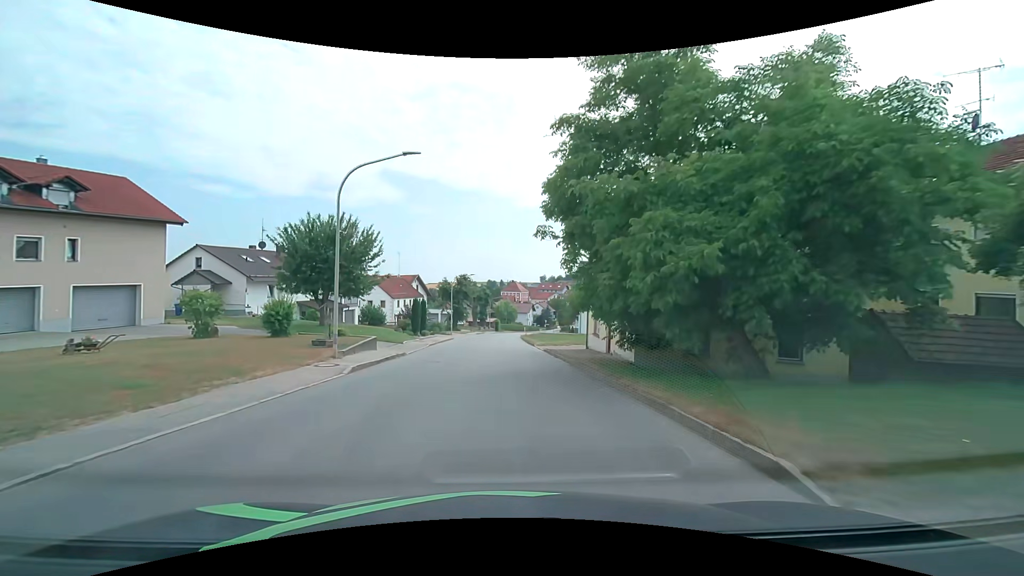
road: tertiary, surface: asphalt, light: Day
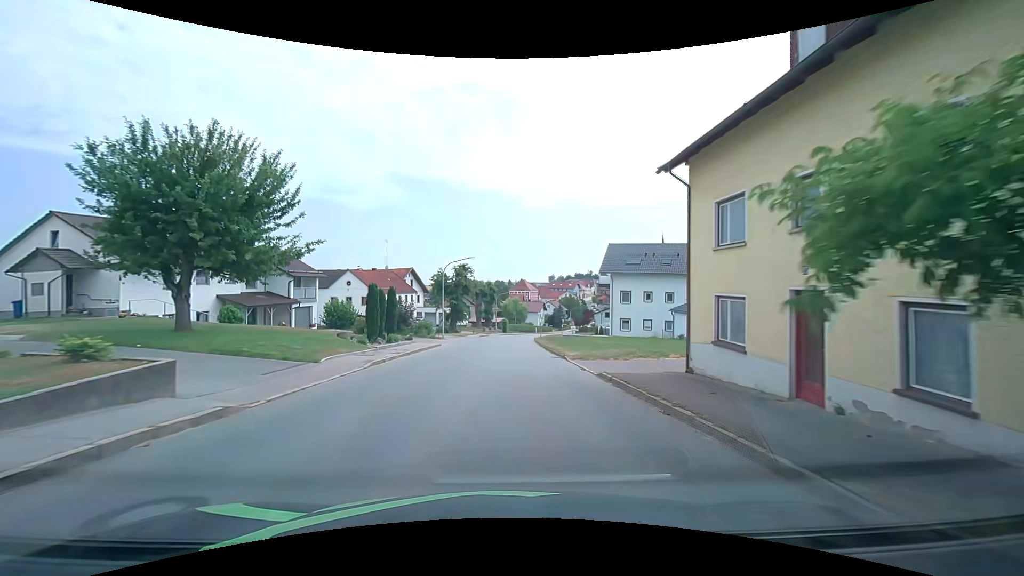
(-0.1, +15.2) m; -2°
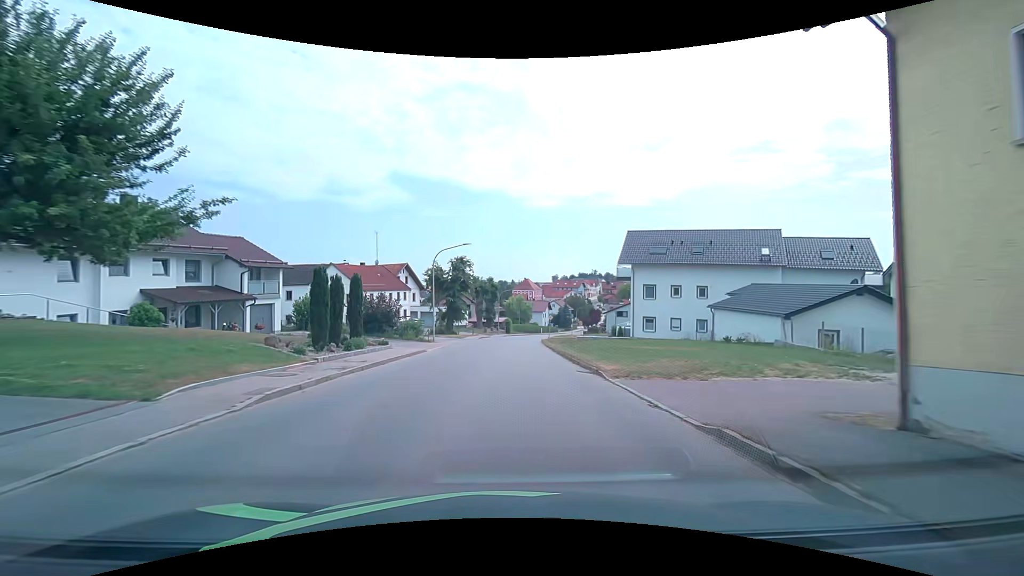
(+0.1, +7.6) m; +1°
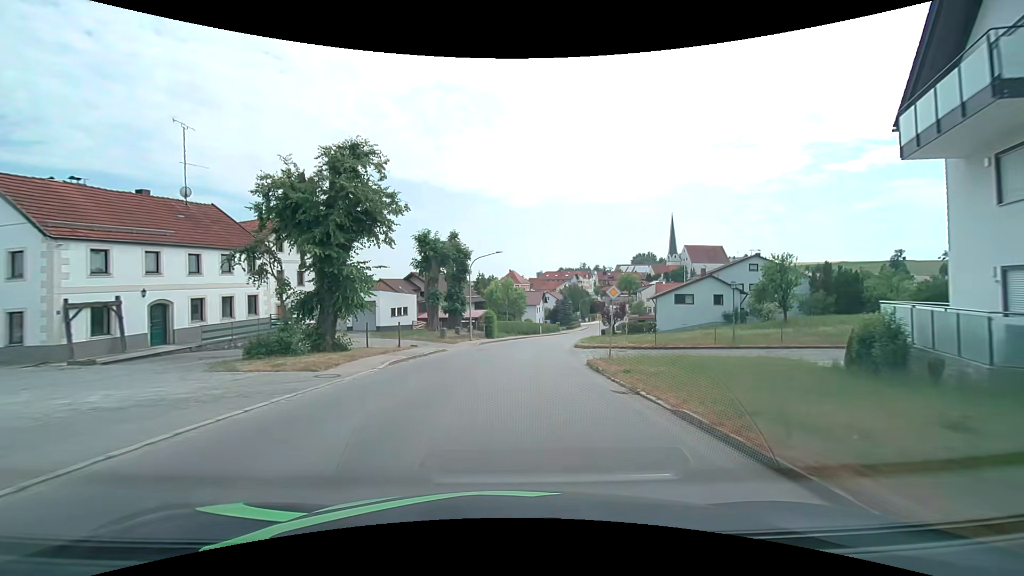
(+0.3, +38.0) m; +2°
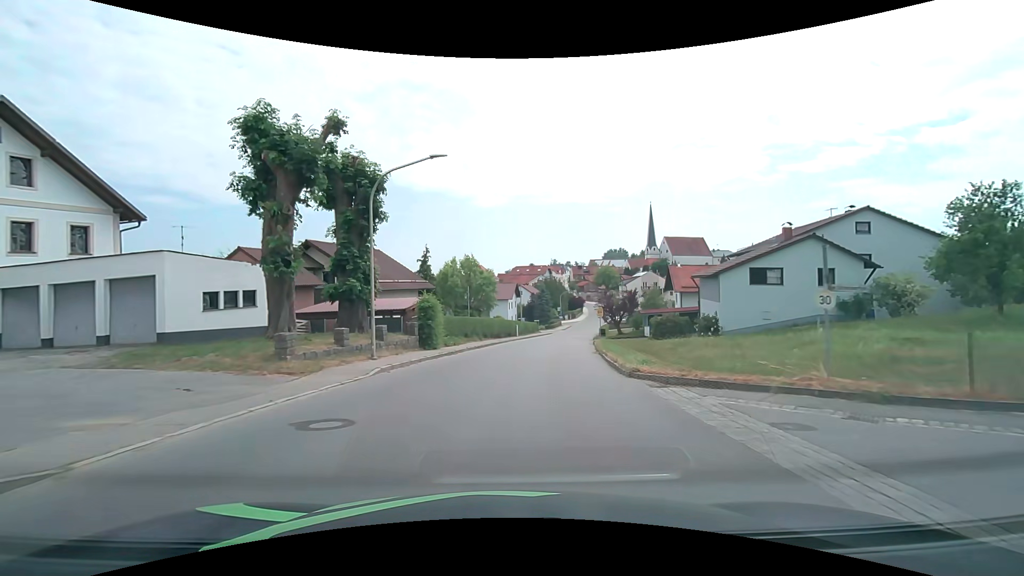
(+0.5, +22.8) m; +4°
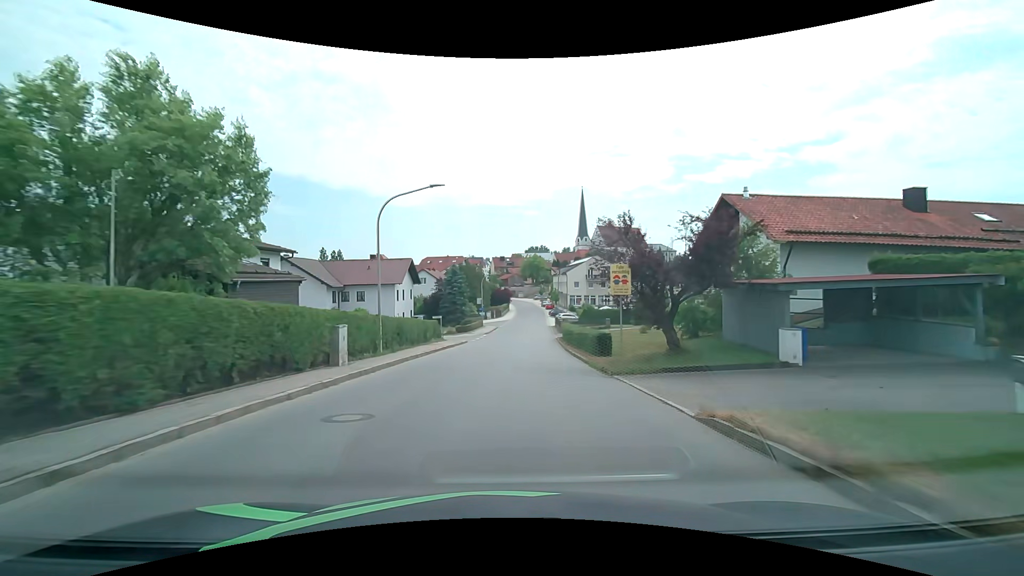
(+3.2, +37.9) m; +9°
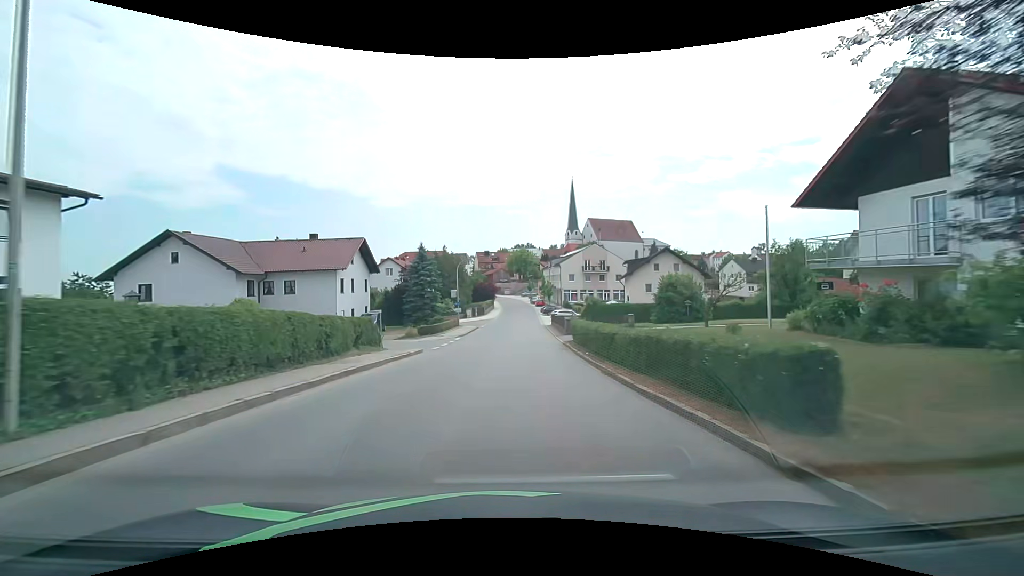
(+0.2, +15.2) m; +2°
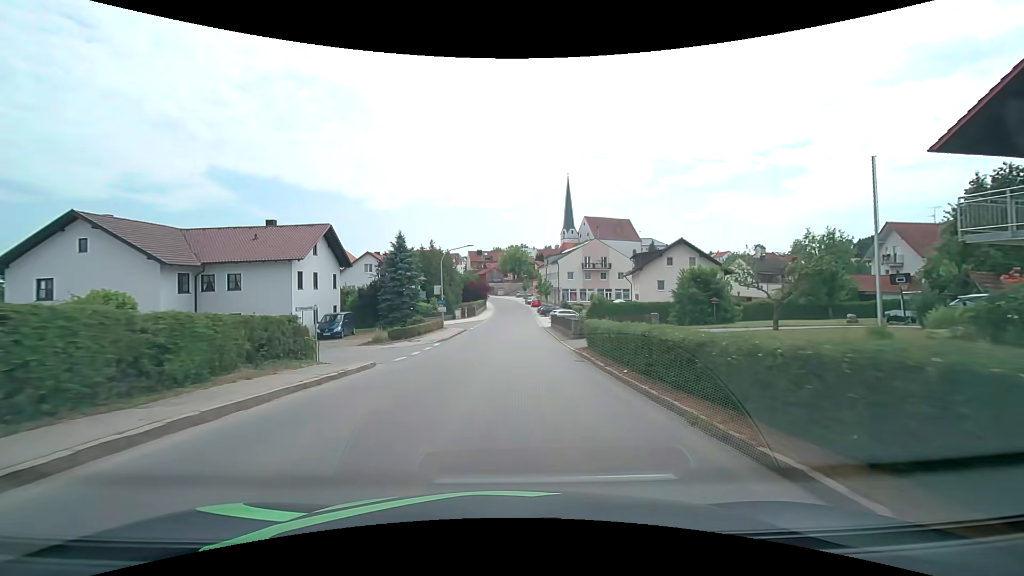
(+0.1, +7.6) m; 0°
(0, +10) (0, +20) (+1, +30) (+1, +40) (+2, +50) (+2, +60) (+2, +70) (+3, +80) (+3, +90) (+3, +100) m
